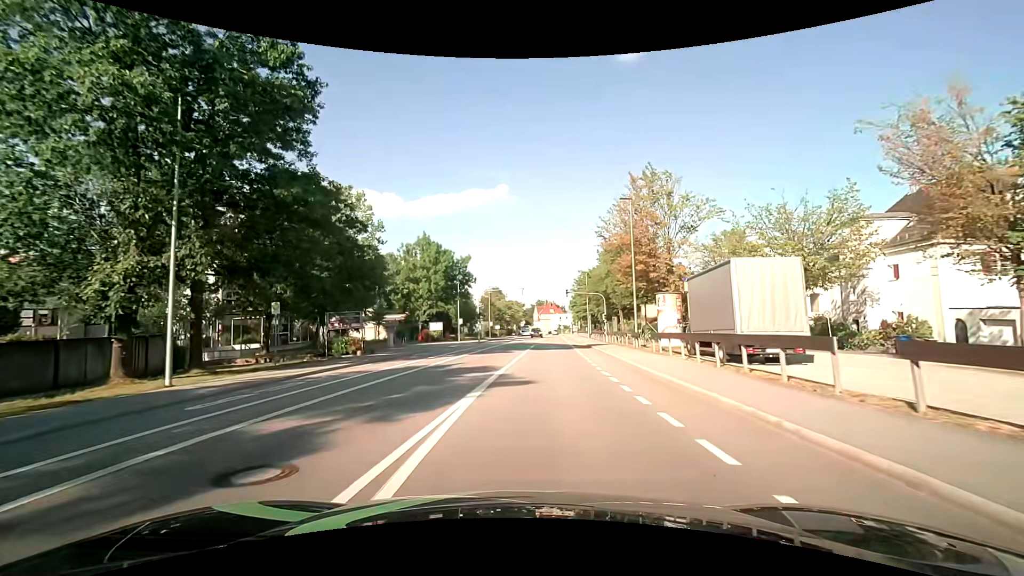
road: tertiary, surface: asphalt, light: Day
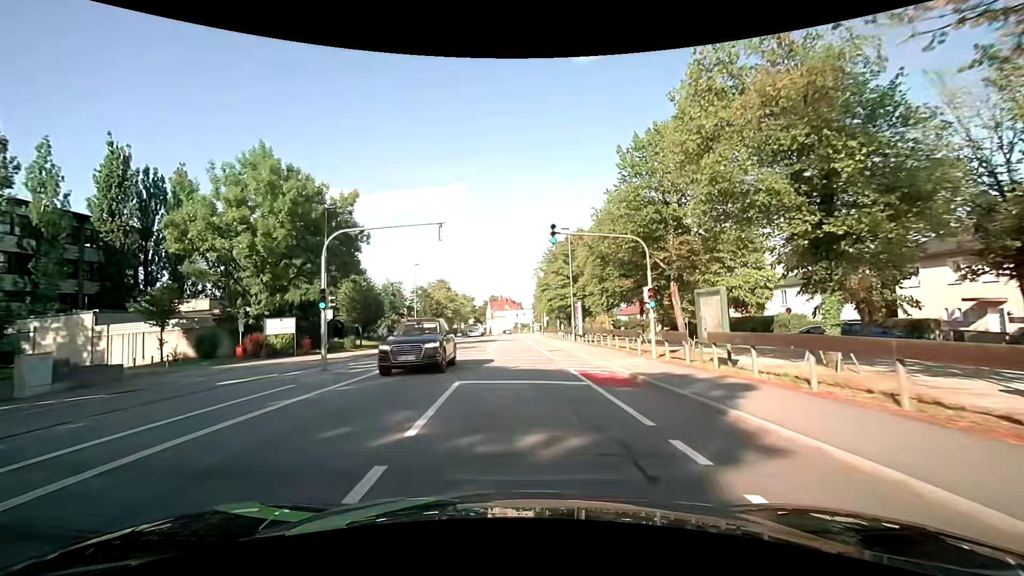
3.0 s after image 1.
(+2.0, +32.7) m; +6°
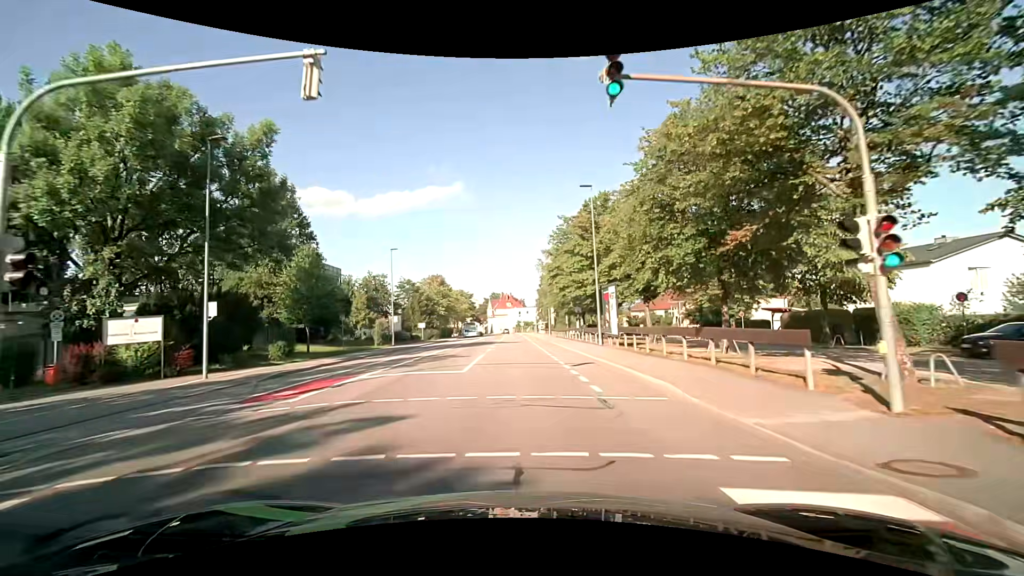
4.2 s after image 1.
(0.0, +13.1) m; 0°
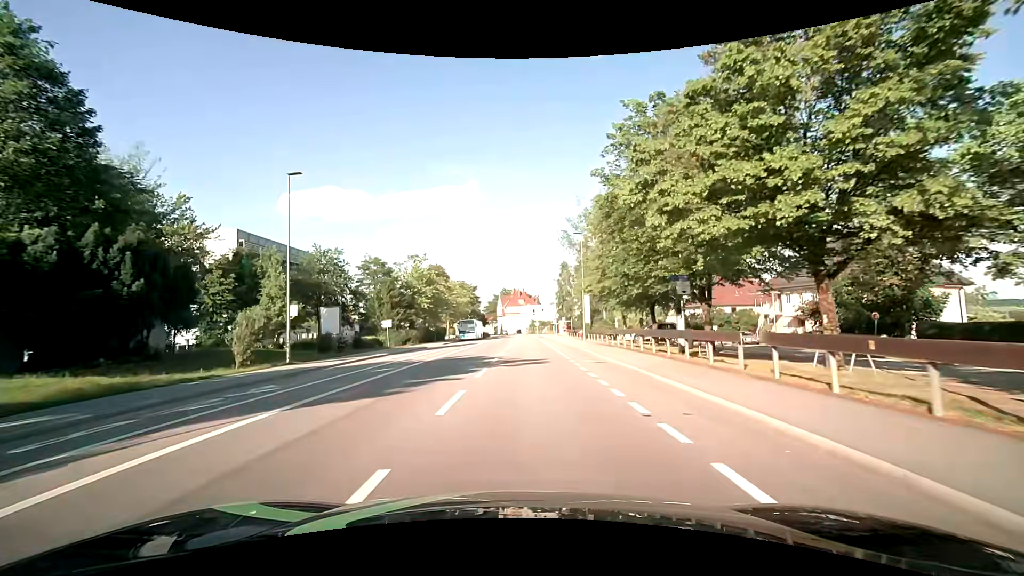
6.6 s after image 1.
(-0.5, +26.6) m; -2°
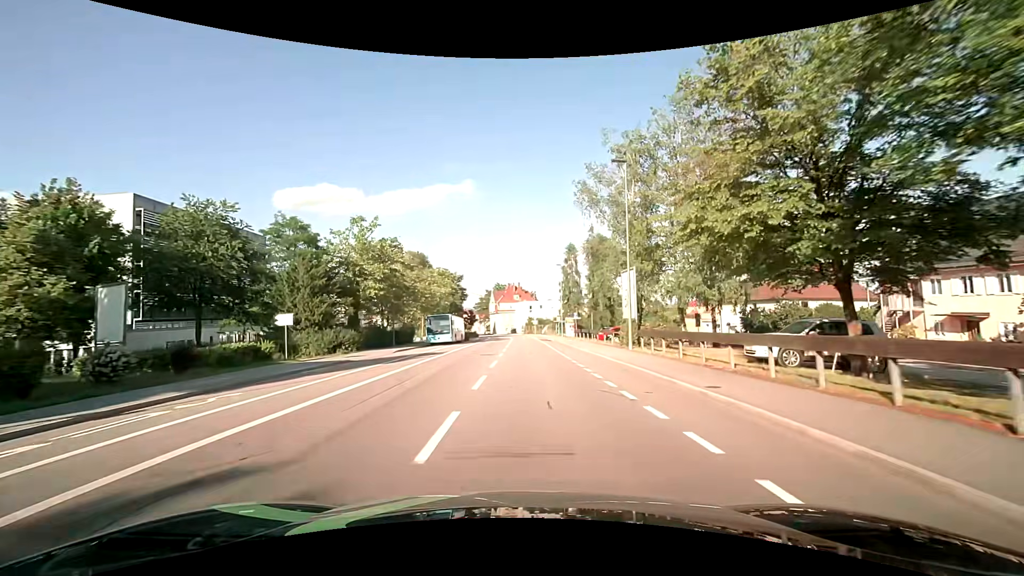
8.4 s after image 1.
(-0.1, +20.8) m; 0°
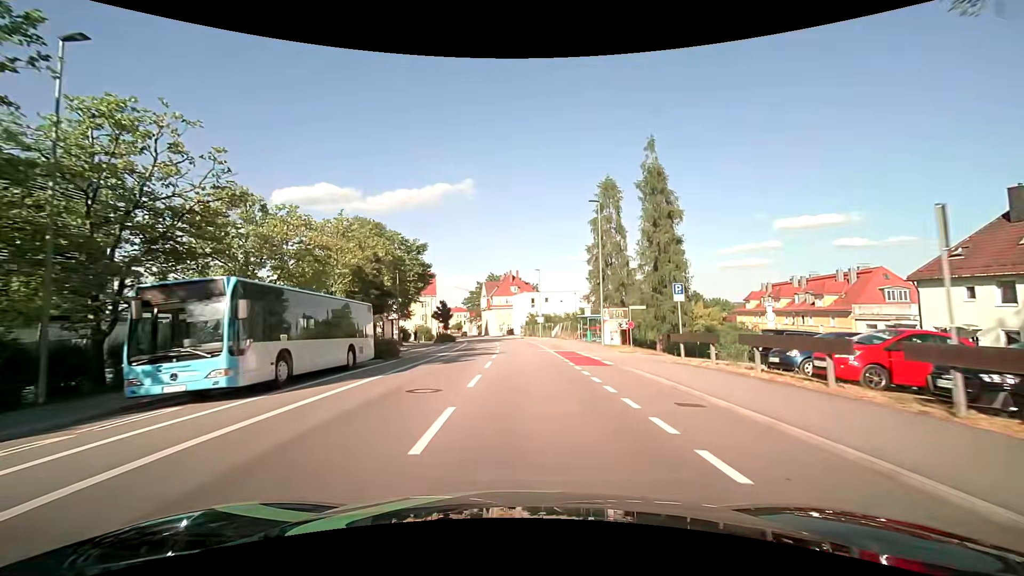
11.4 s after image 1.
(+0.5, +35.7) m; +1°
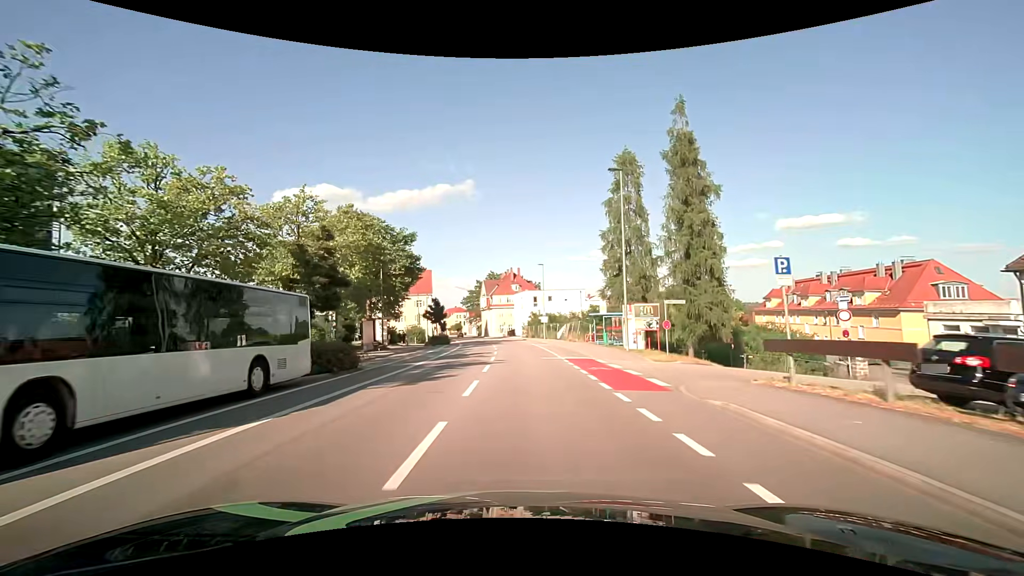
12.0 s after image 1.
(0.0, +7.2) m; -1°
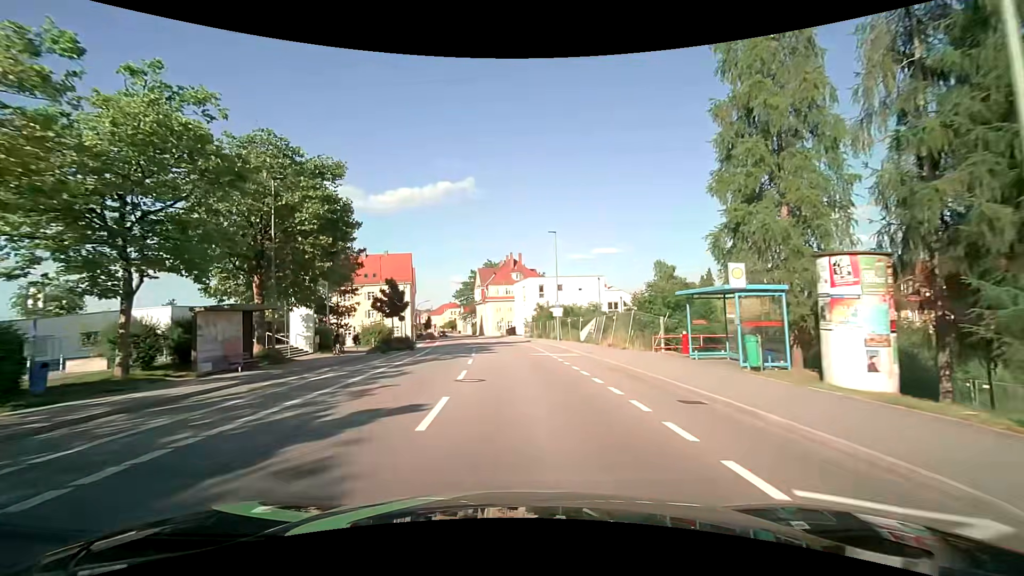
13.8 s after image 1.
(+0.2, +21.7) m; 0°
(0, +10) (0, +20) (-1, +30) (-2, +40) (-3, +50) (-3, +60) (-5, +70) (-6, +80) (-8, +90) (-10, +99) m
